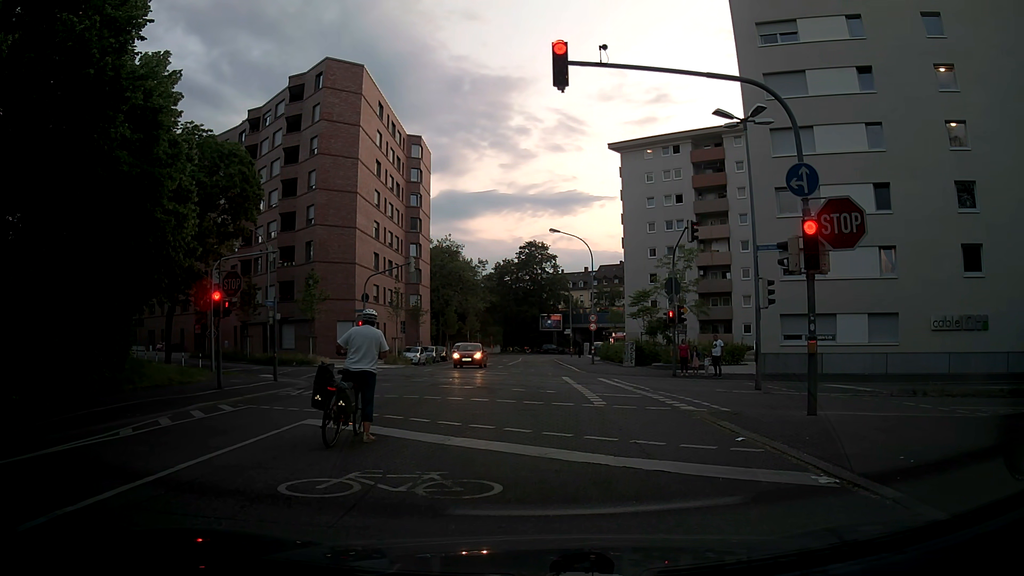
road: tertiary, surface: asphalt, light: Sunrise
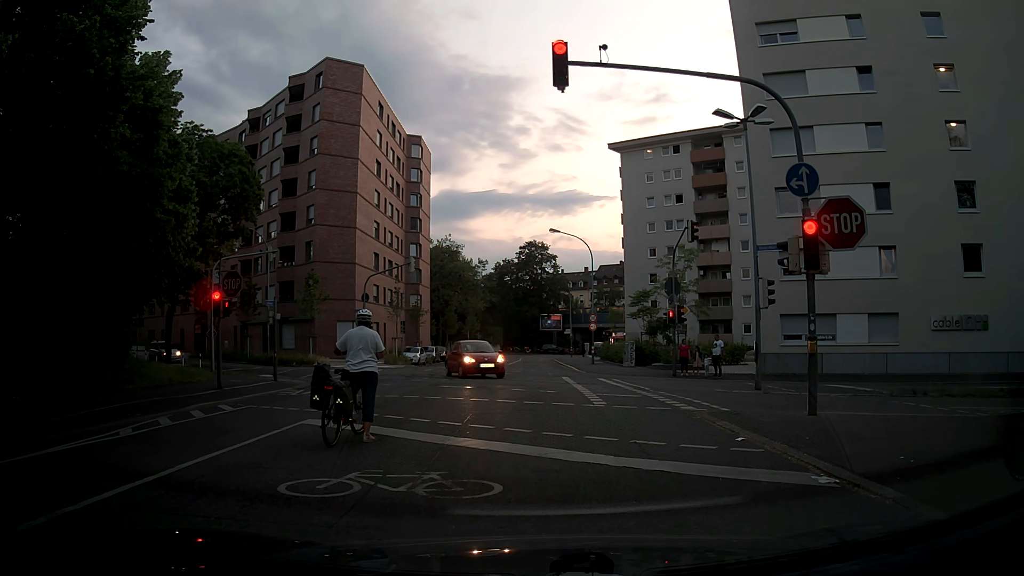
(0.0, 0.0) m; 0°
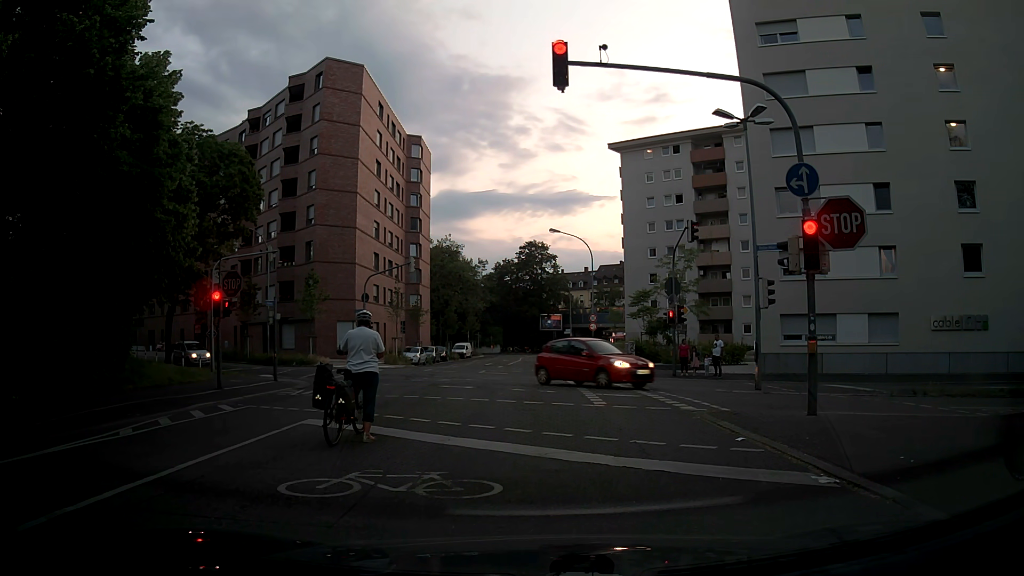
(0.0, 0.0) m; 0°
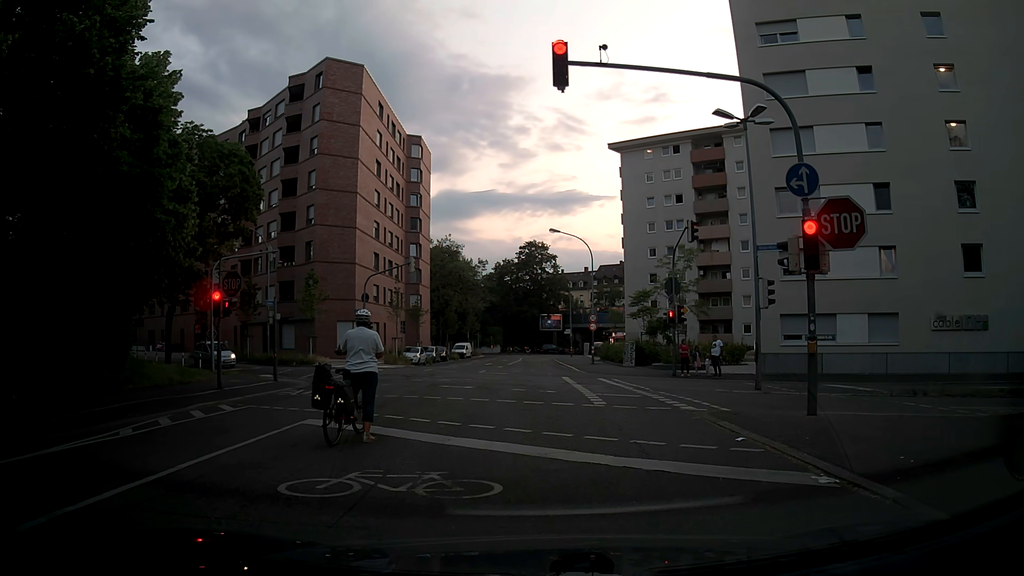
(0.0, 0.0) m; 0°
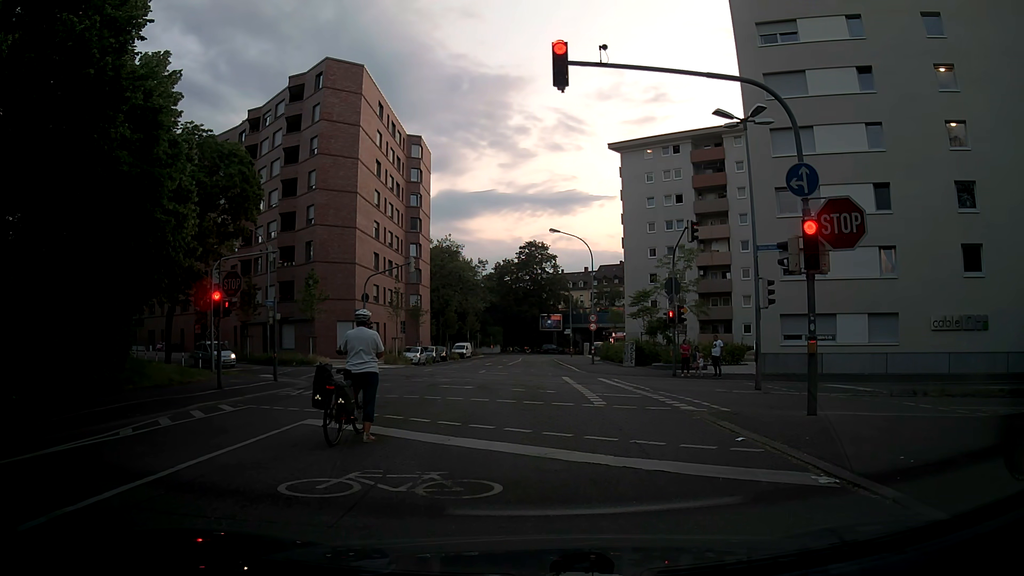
(0.0, 0.0) m; 0°
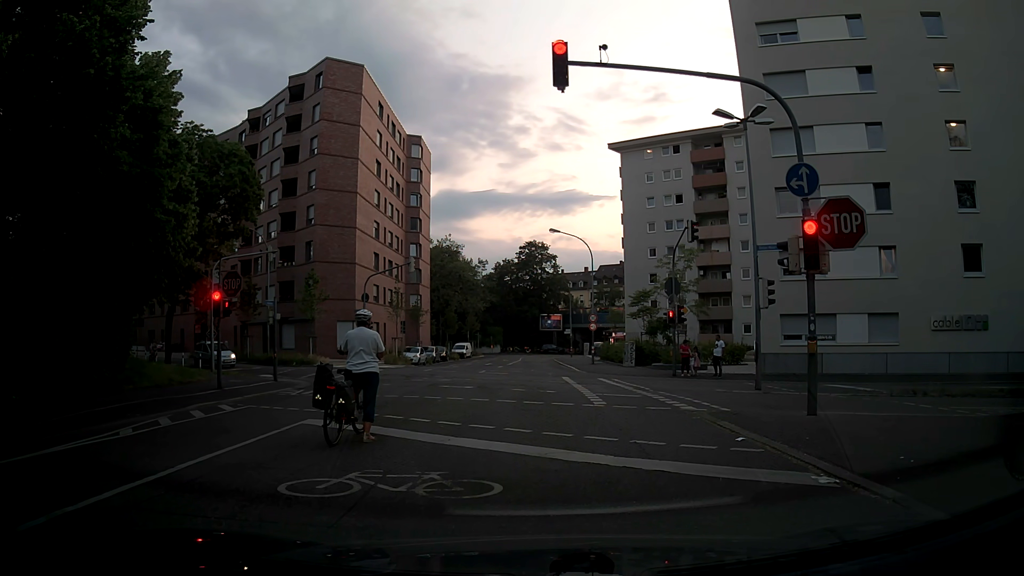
(0.0, 0.0) m; 0°
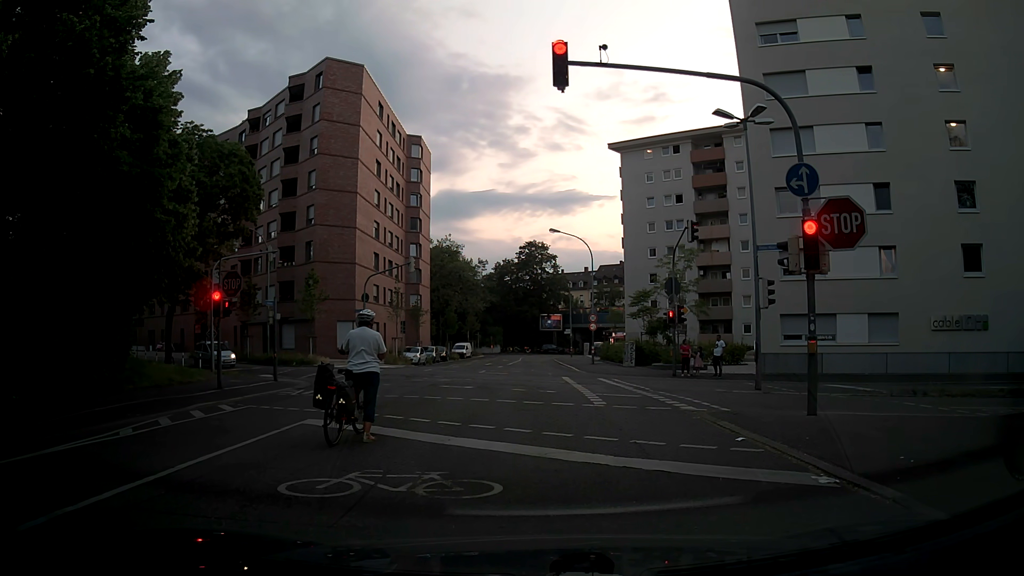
(0.0, 0.0) m; 0°
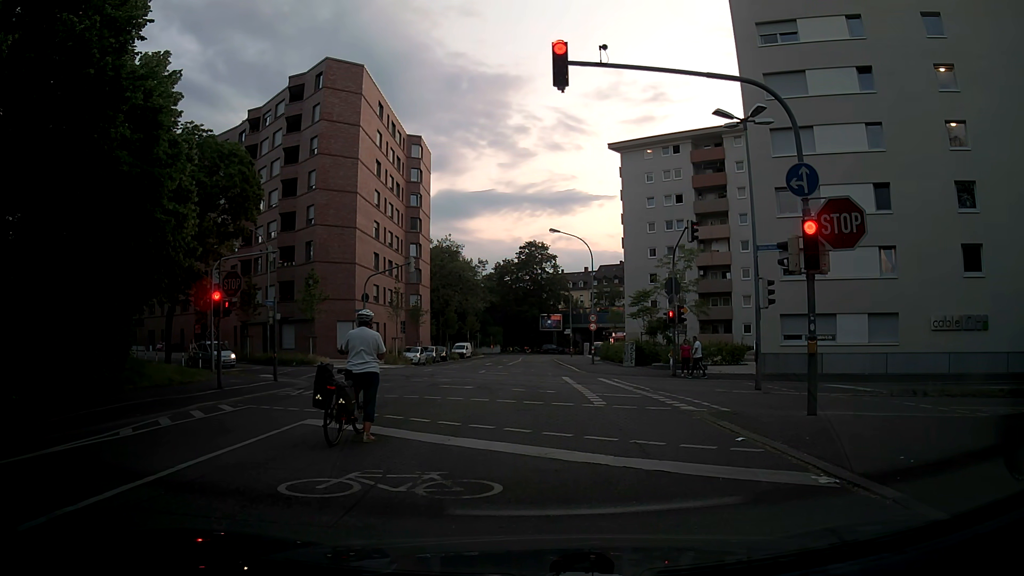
(0.0, 0.0) m; 0°
